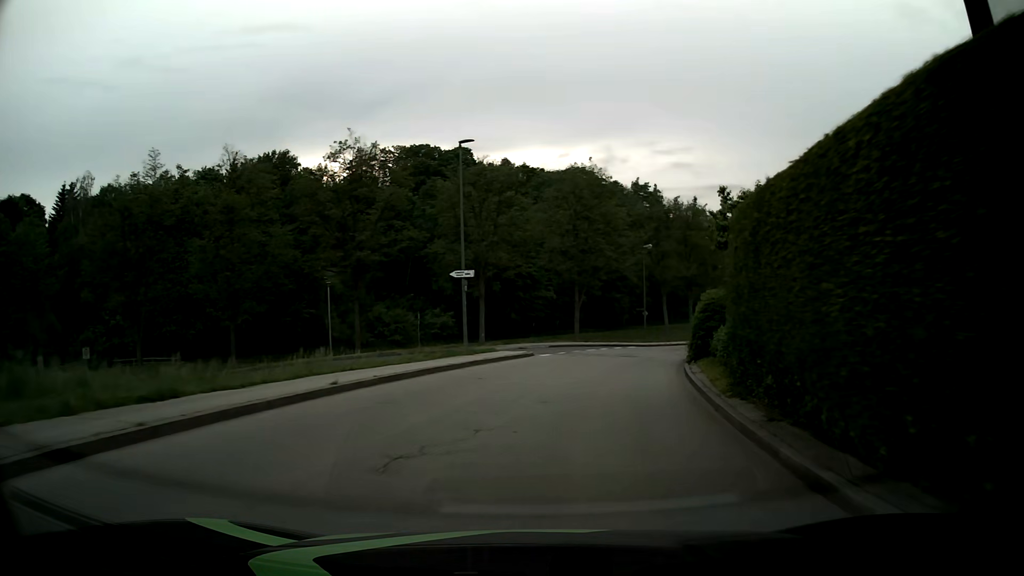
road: unclassified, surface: asphalt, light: Day
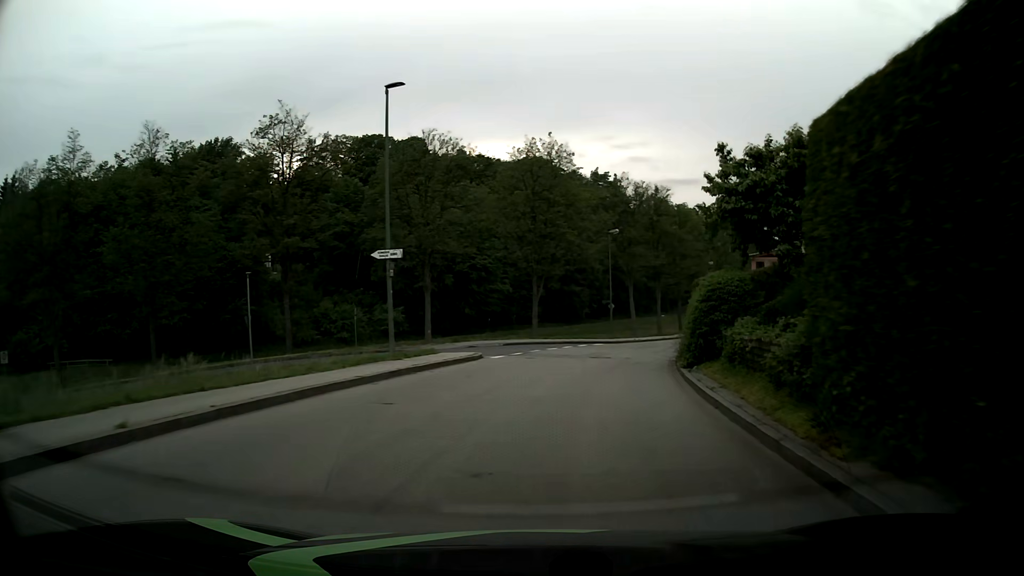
(+0.2, +5.7) m; +4°
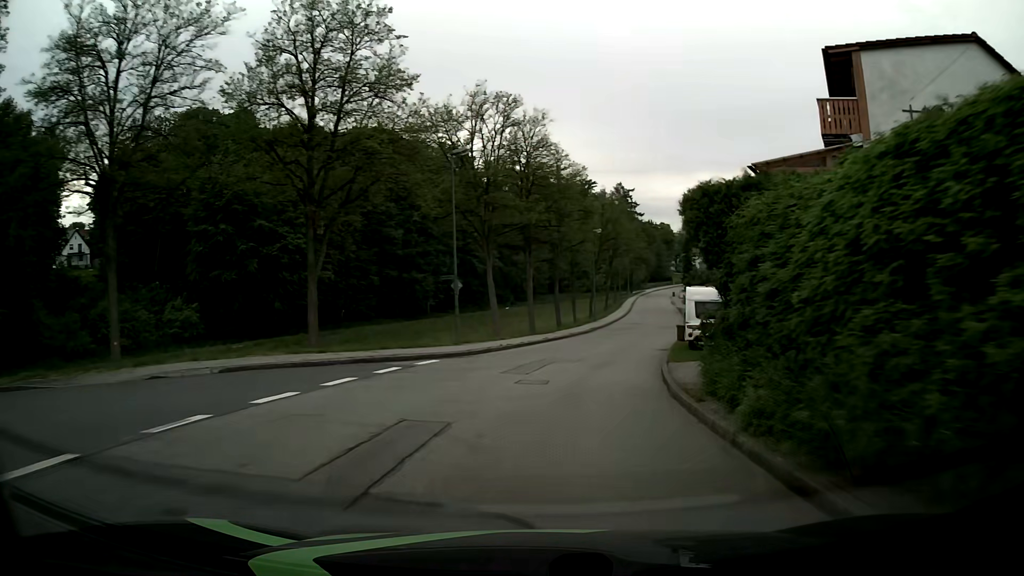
(+2.4, +21.7) m; +13°
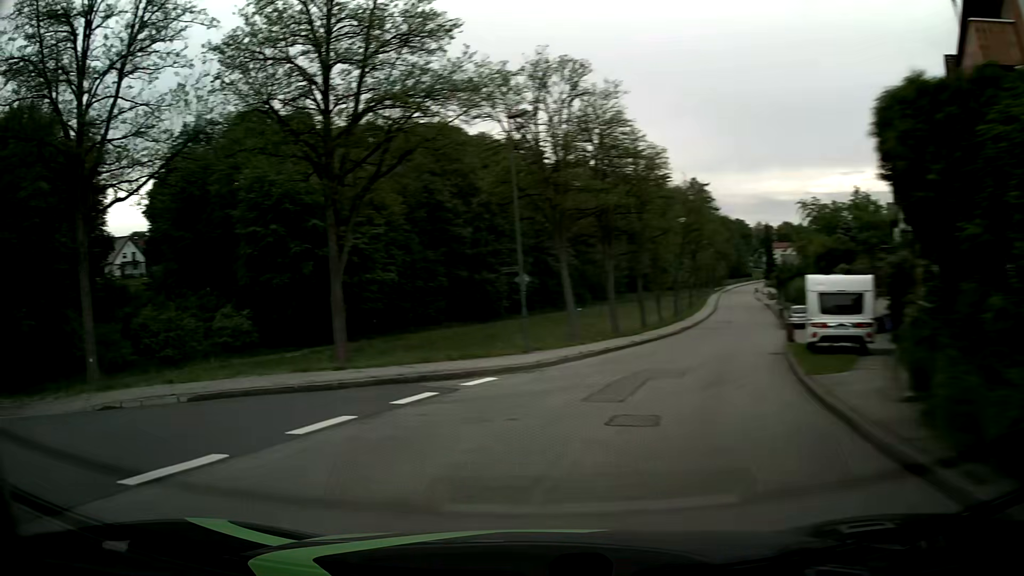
(-0.1, +5.3) m; -6°
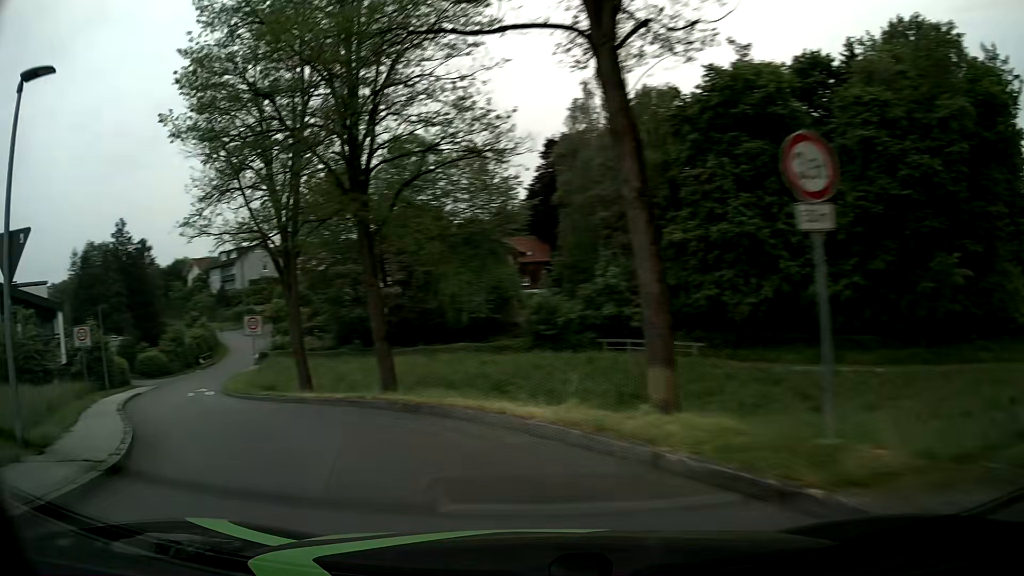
(-9.5, +9.1) m; -80°
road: residential
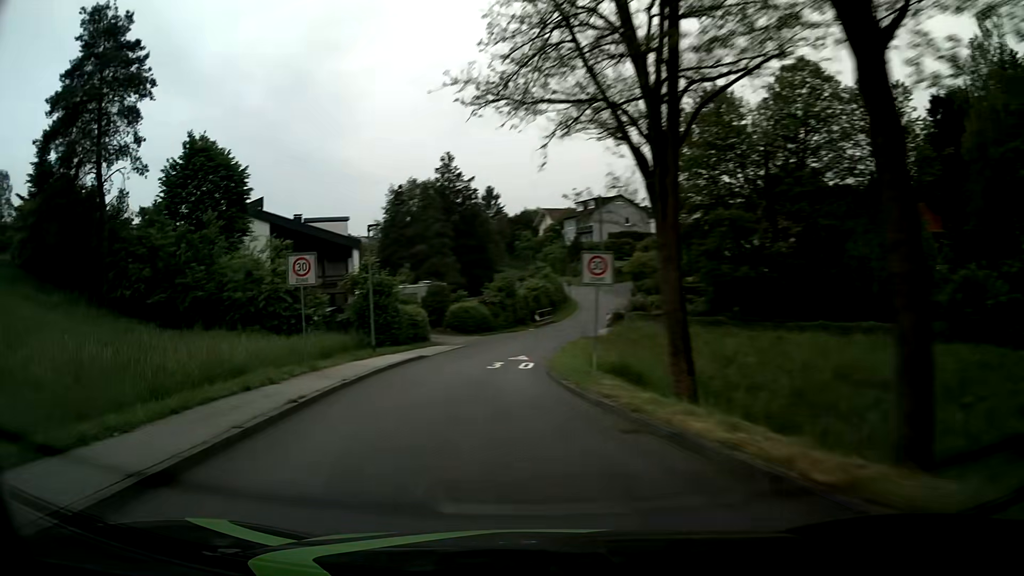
(-3.3, +10.8) m; -31°
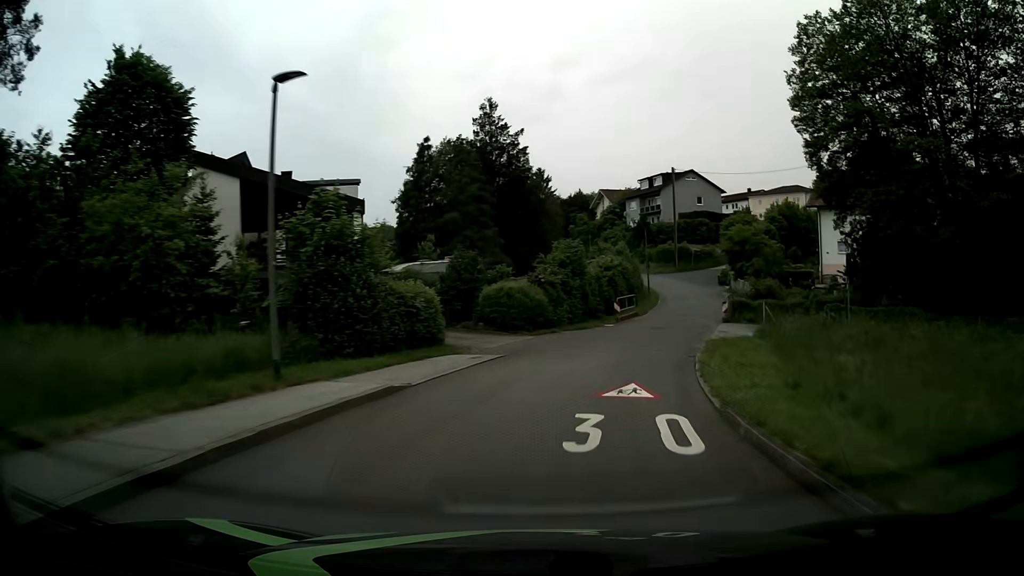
(-1.3, +16.0) m; -5°
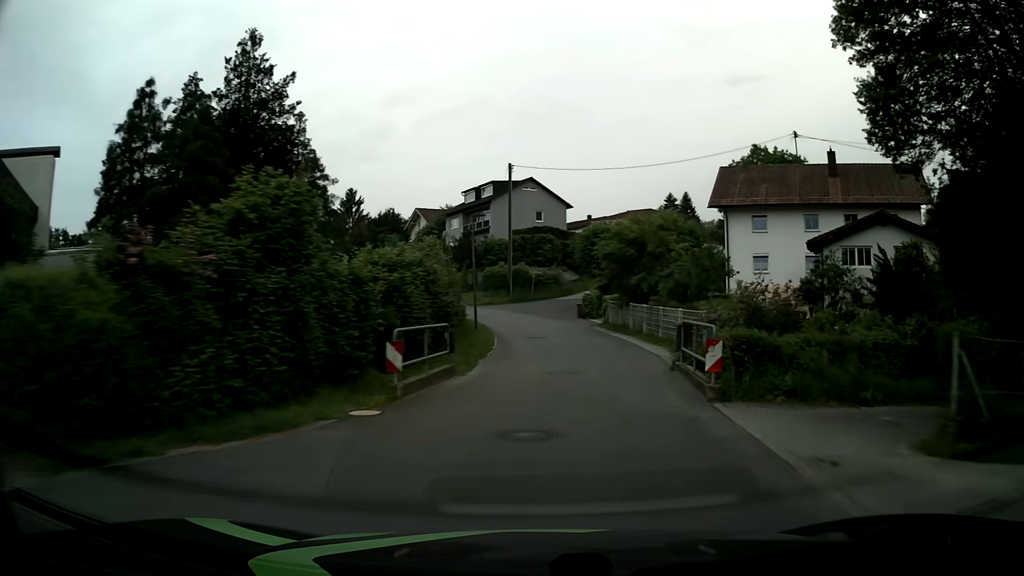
(+2.9, +20.2) m; +16°
